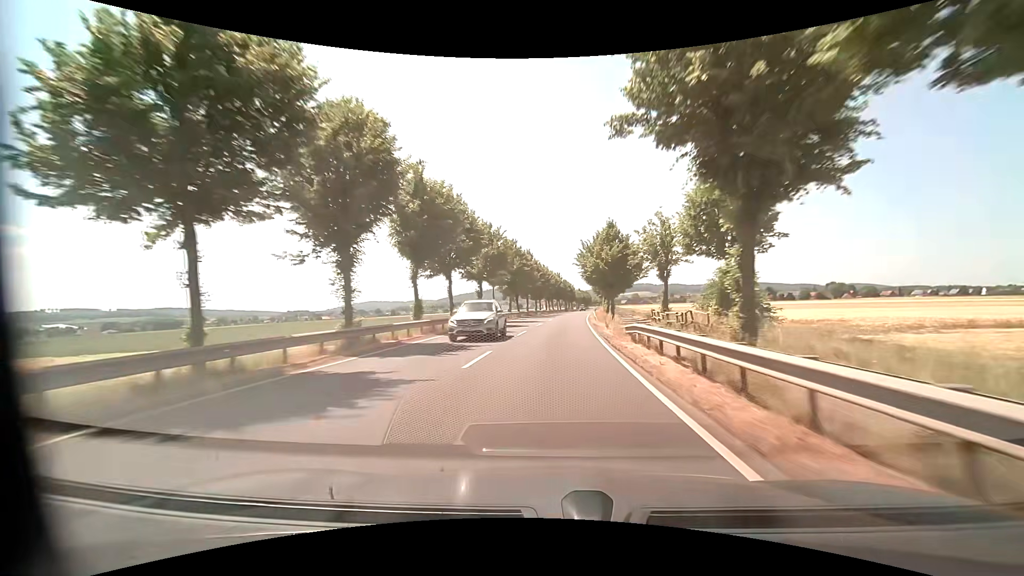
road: primary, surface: asphalt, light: Day
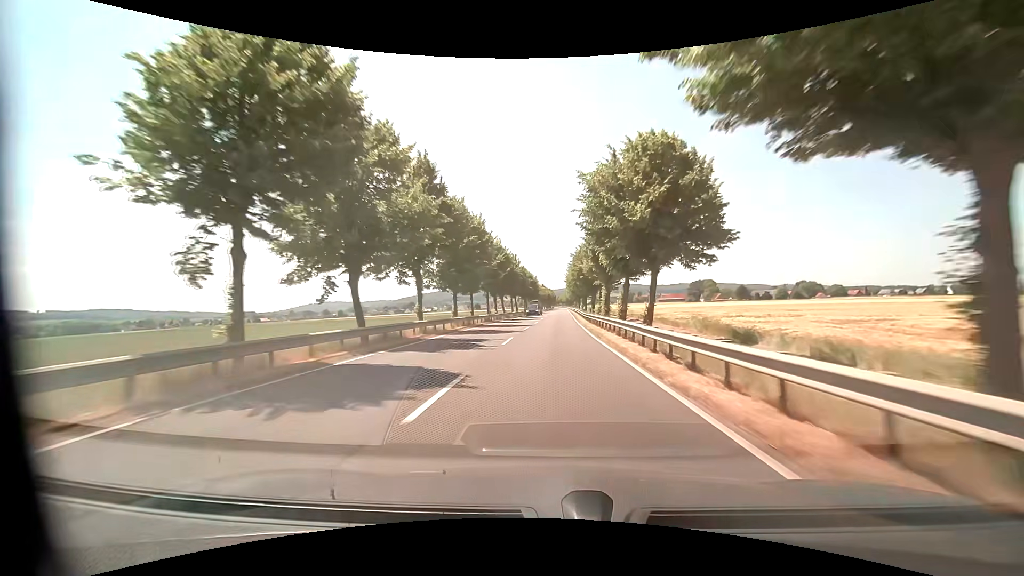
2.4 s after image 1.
(+2.3, +52.7) m; +5°
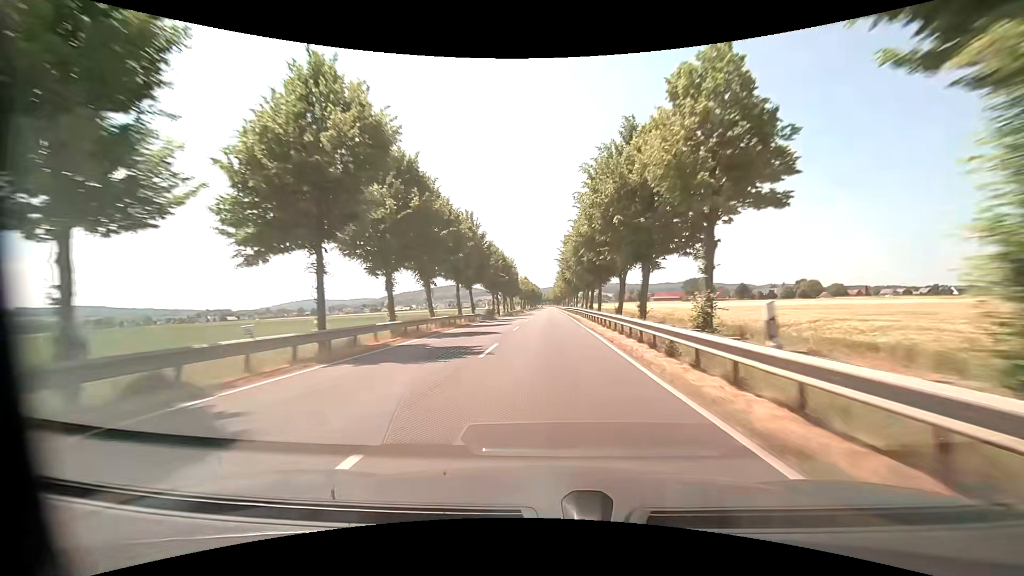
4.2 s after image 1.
(+0.7, +41.2) m; +2°
(0, +10) (0, +20) (0, +30) (0, +40) (0, +50) (0, +60) (0, +70) (0, +80) (0, +90) (0, +100) m
